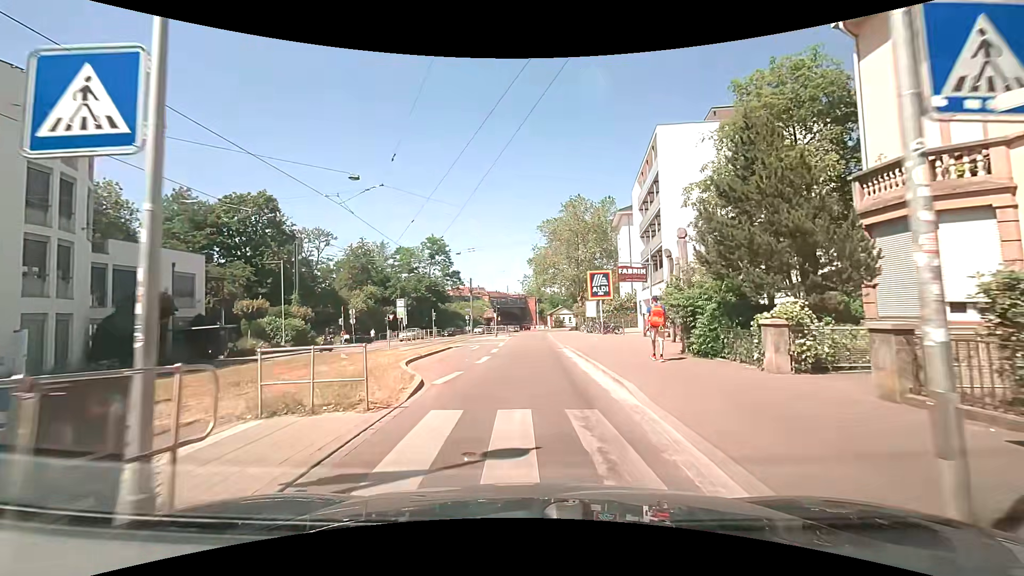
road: primary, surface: asphalt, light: Day
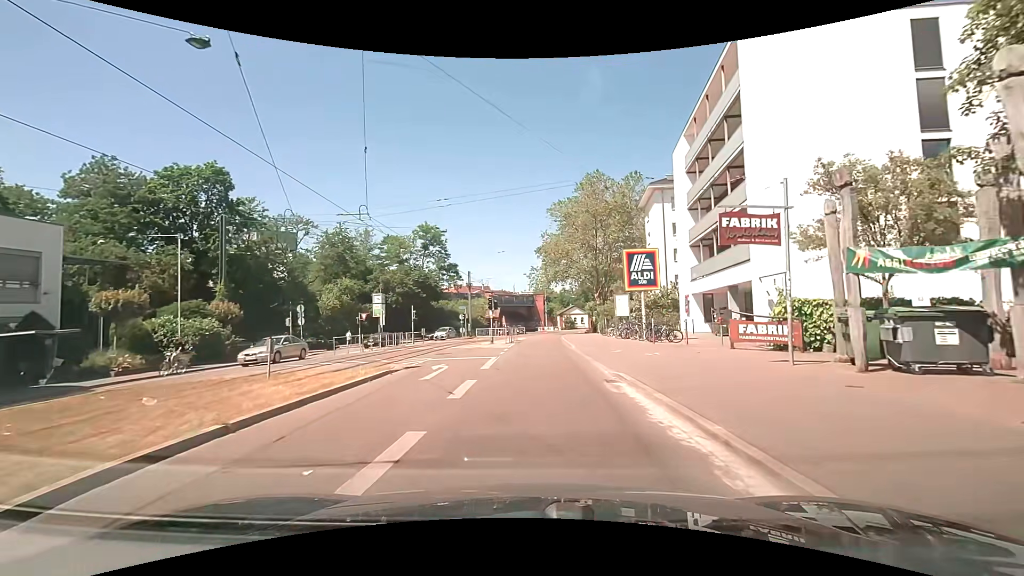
(-0.3, +13.3) m; -2°
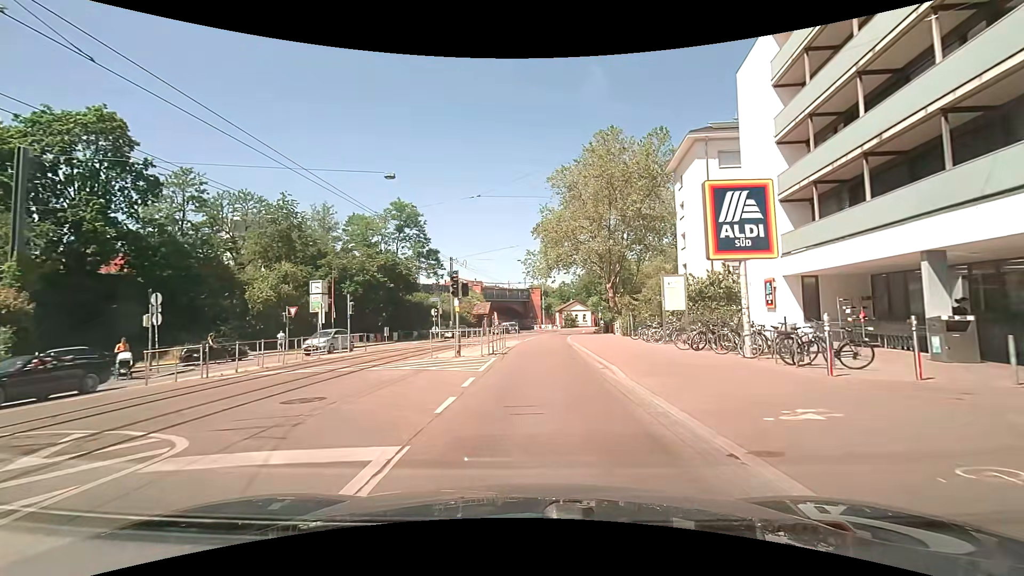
(+0.1, +14.3) m; +1°
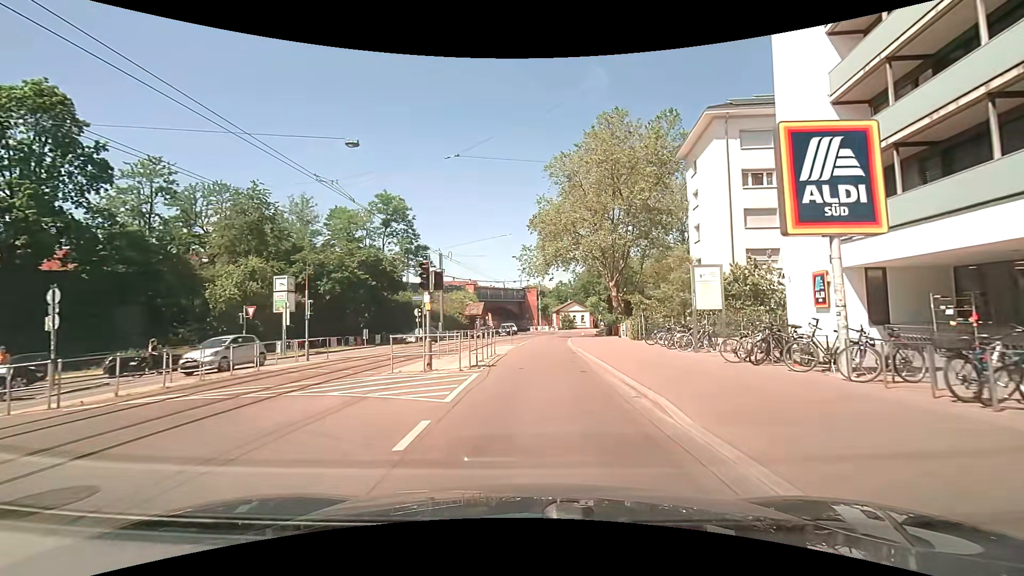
(0.0, +4.9) m; 0°
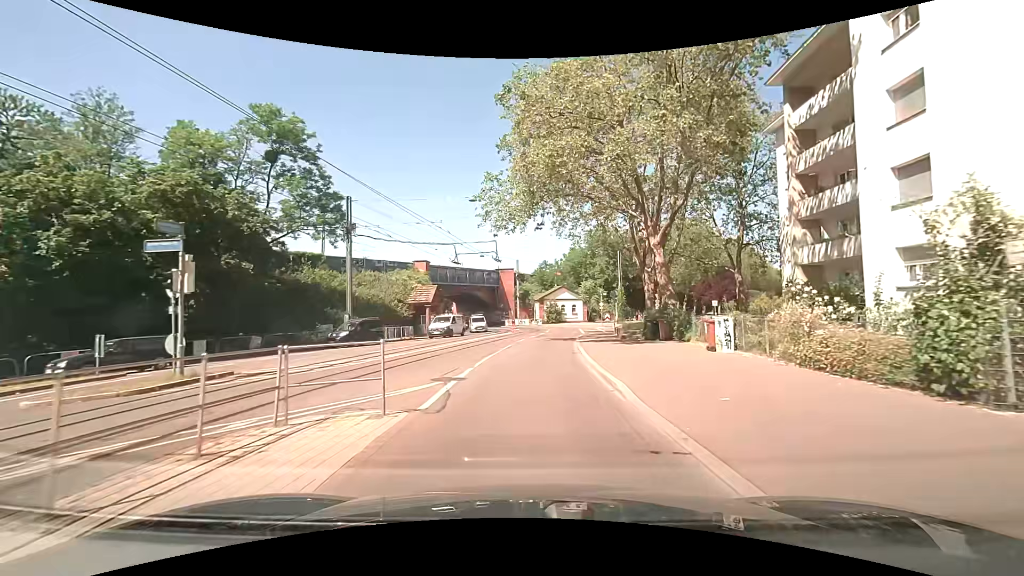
(+1.0, +24.5) m; +4°
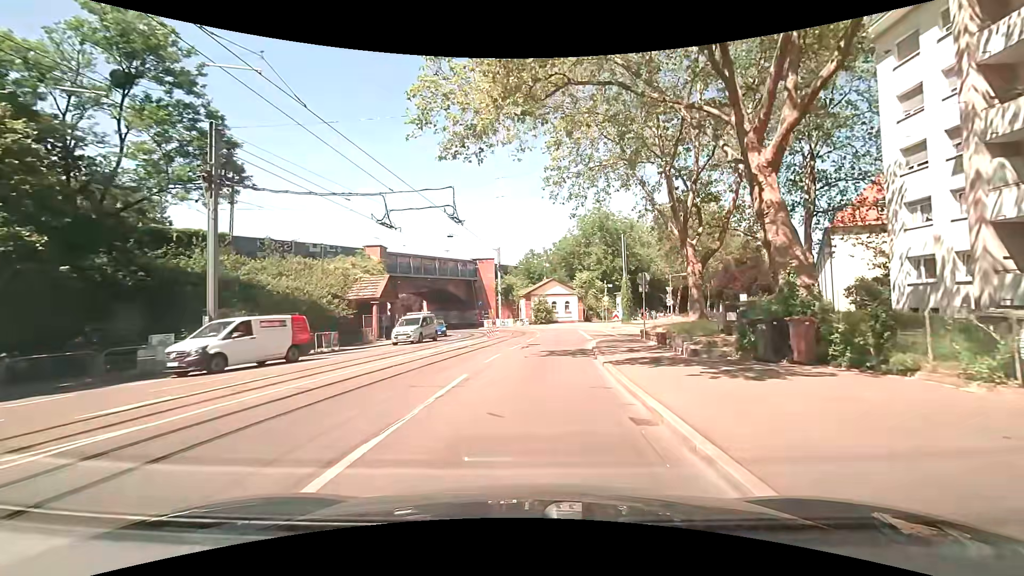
(0.0, +13.5) m; +2°
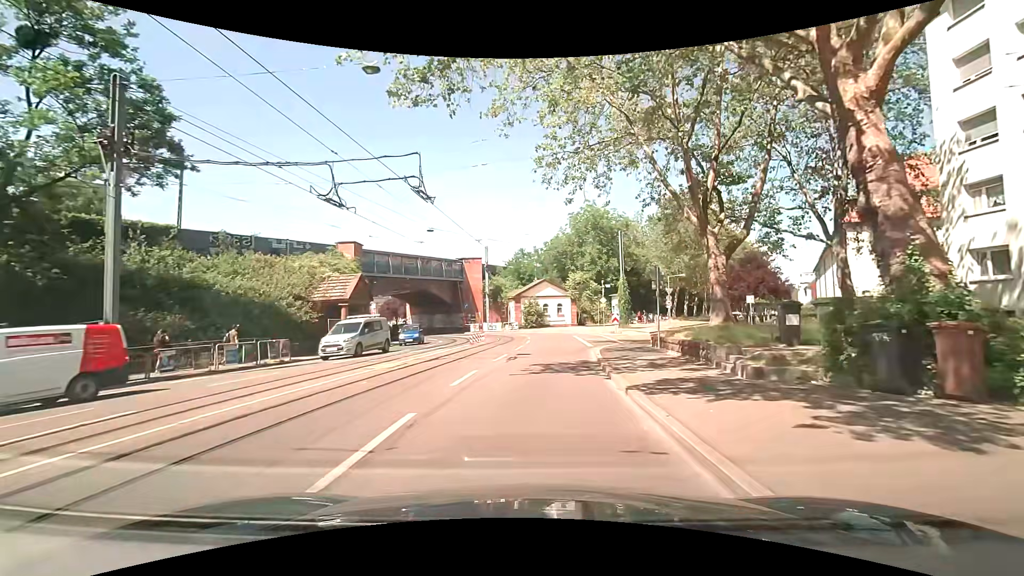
(0.0, +4.5) m; 0°
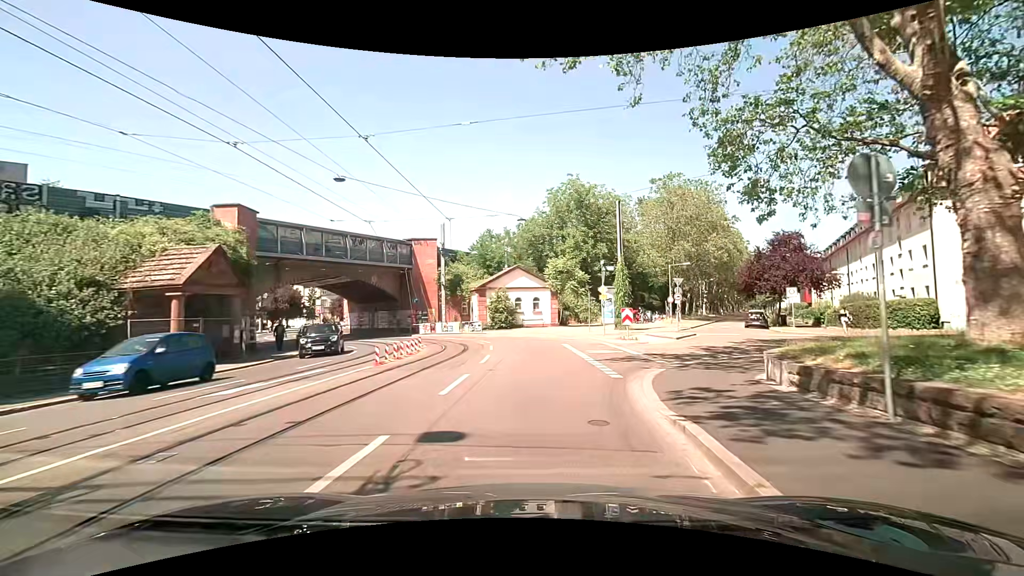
(+0.3, +13.5) m; +3°
(0, +10) (0, +20) (-2, +30) (-6, +39) (-13, +46) (-21, +52) (-27, +60) (-29, +70) (-27, +80) (-24, +89) m
